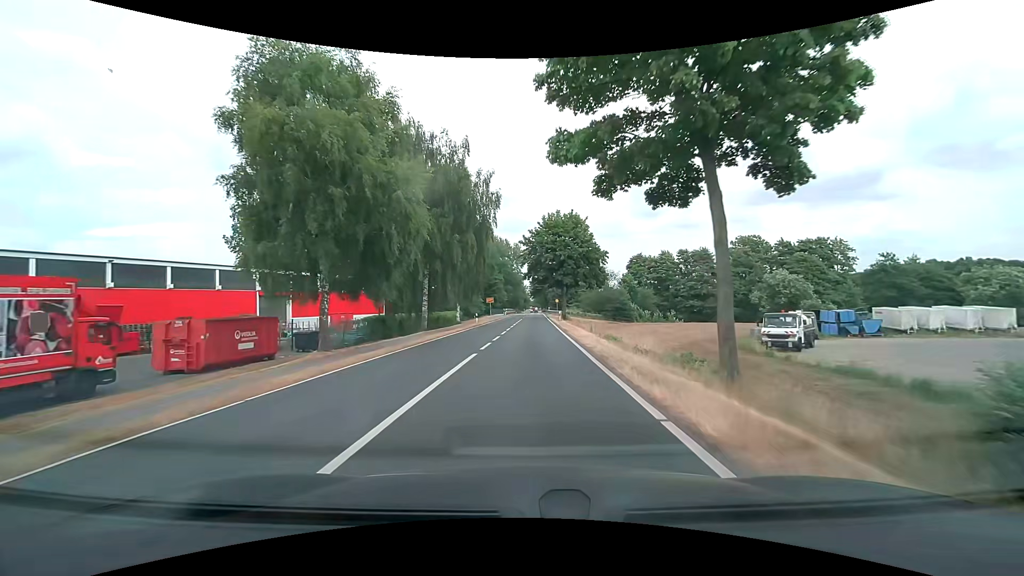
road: secondary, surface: paved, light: Day
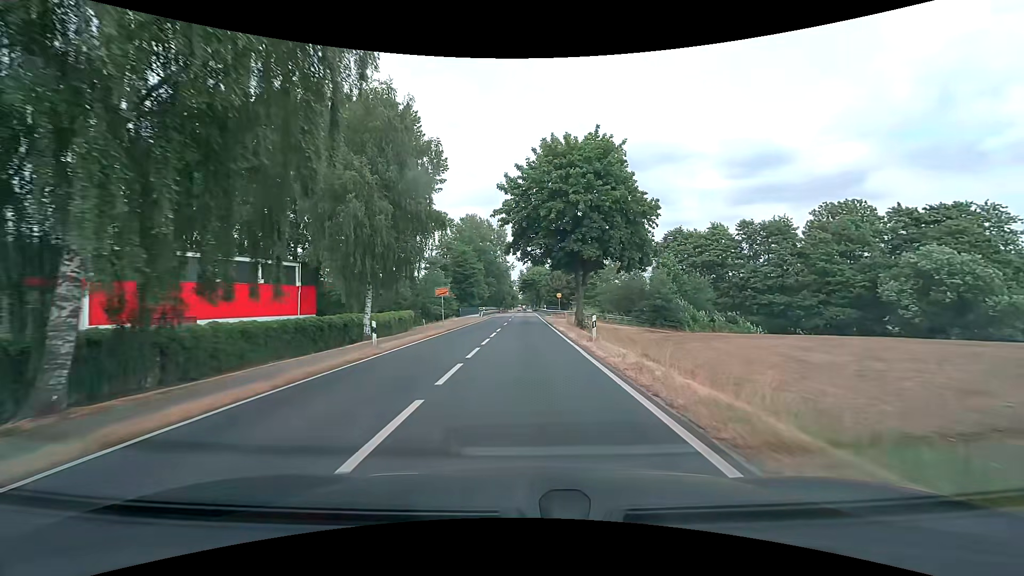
(+0.4, +30.4) m; +1°
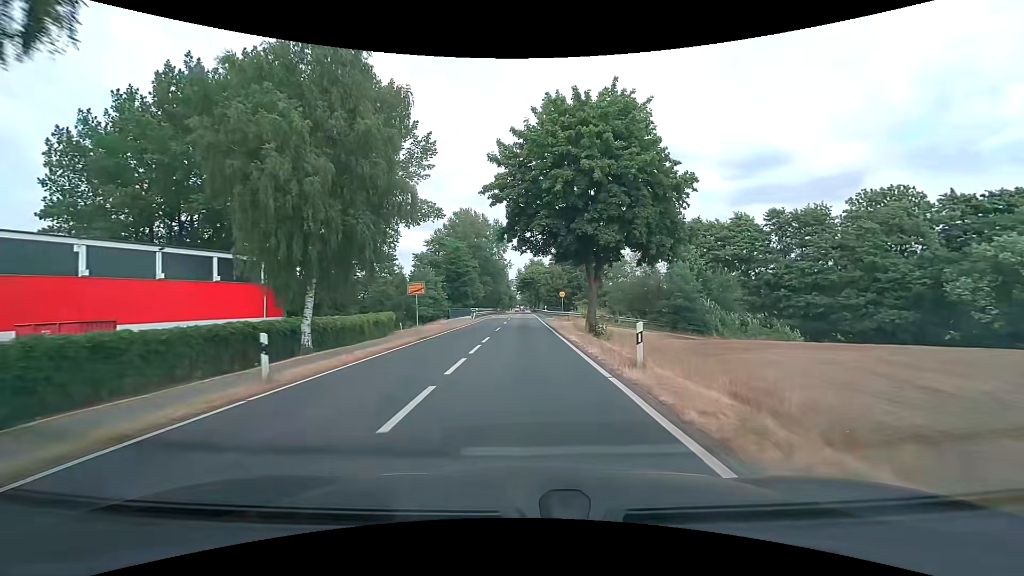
(+0.1, +7.6) m; +1°
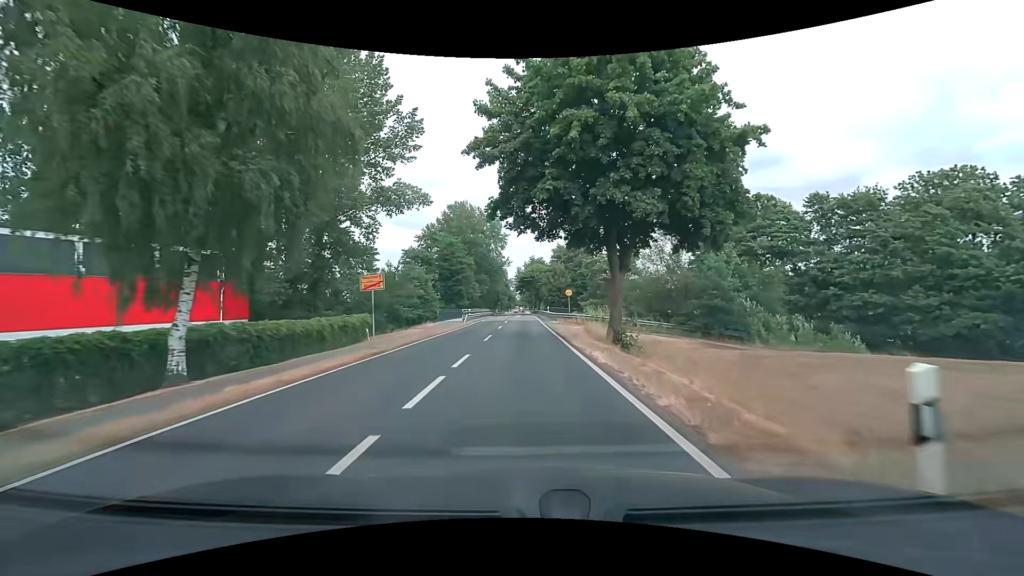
(0.0, +7.7) m; 0°
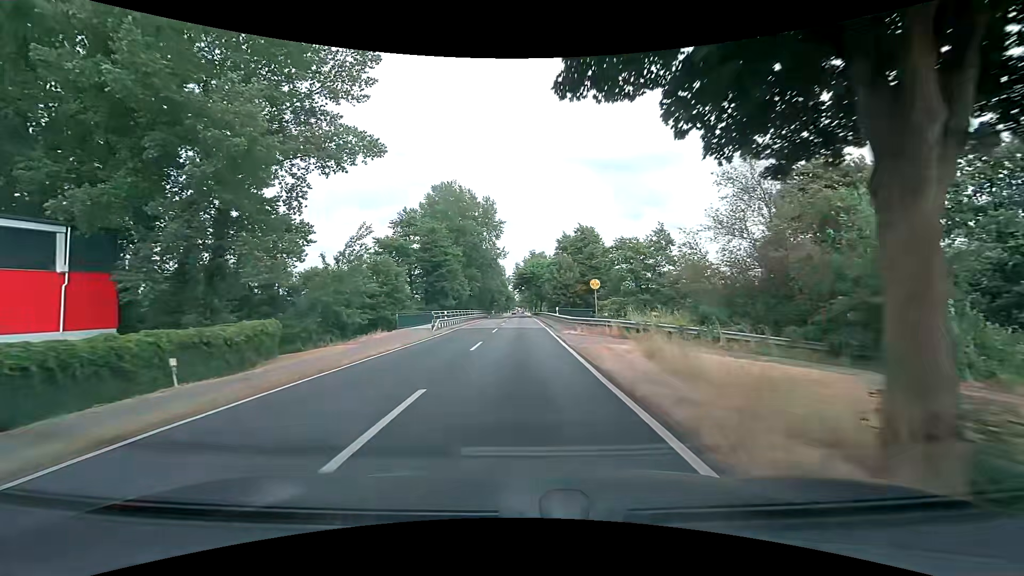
(-0.1, +16.1) m; -1°
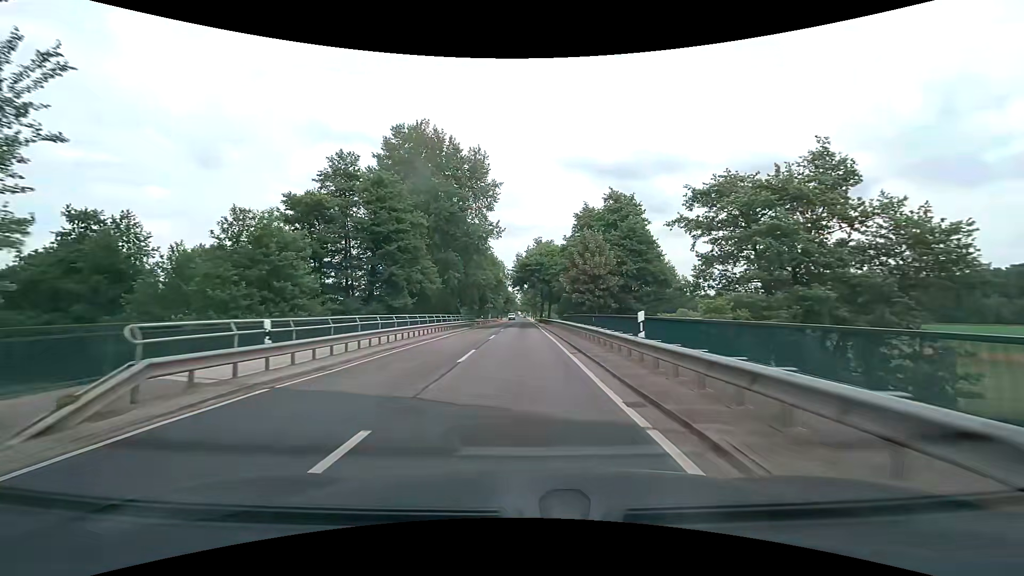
(+0.1, +26.9) m; 0°
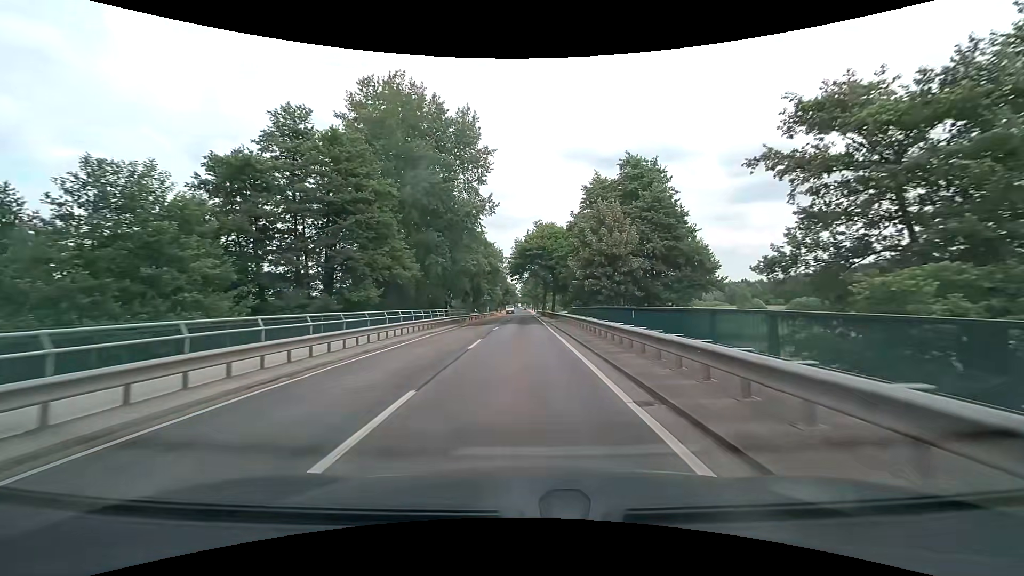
(+0.1, +9.7) m; 0°
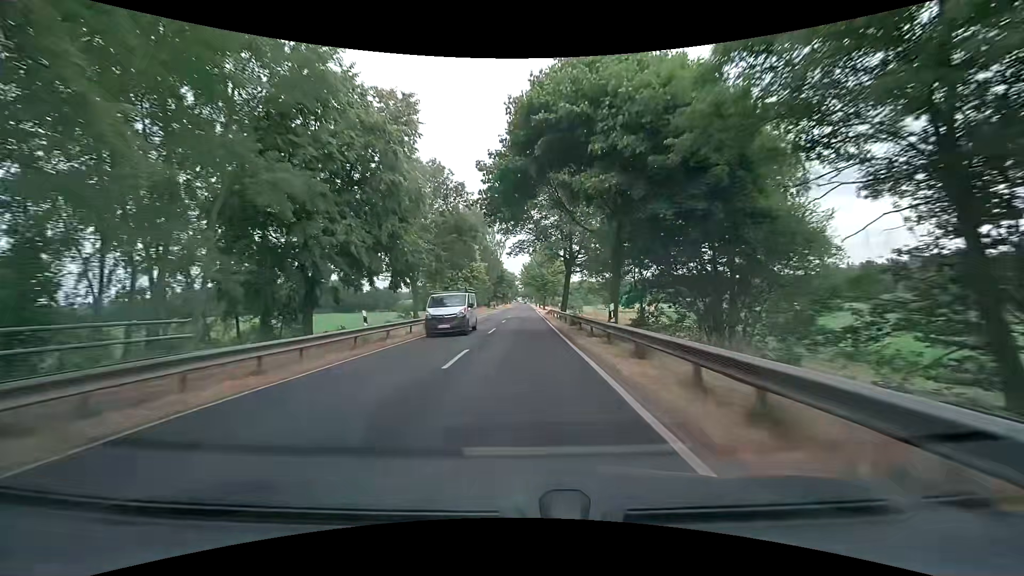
(-0.2, +42.0) m; -1°
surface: asphalt
(0, +10) (0, +20) (0, +30) (0, +40) (0, +50) (0, +60) (0, +70) (0, +80) (0, +90) (0, +100) m
